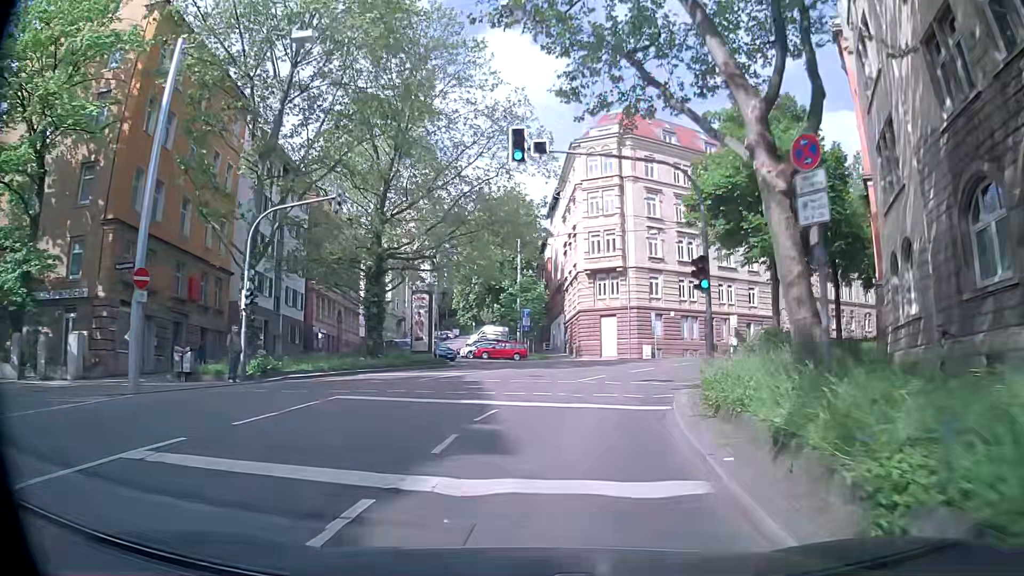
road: secondary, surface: asphalt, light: Day
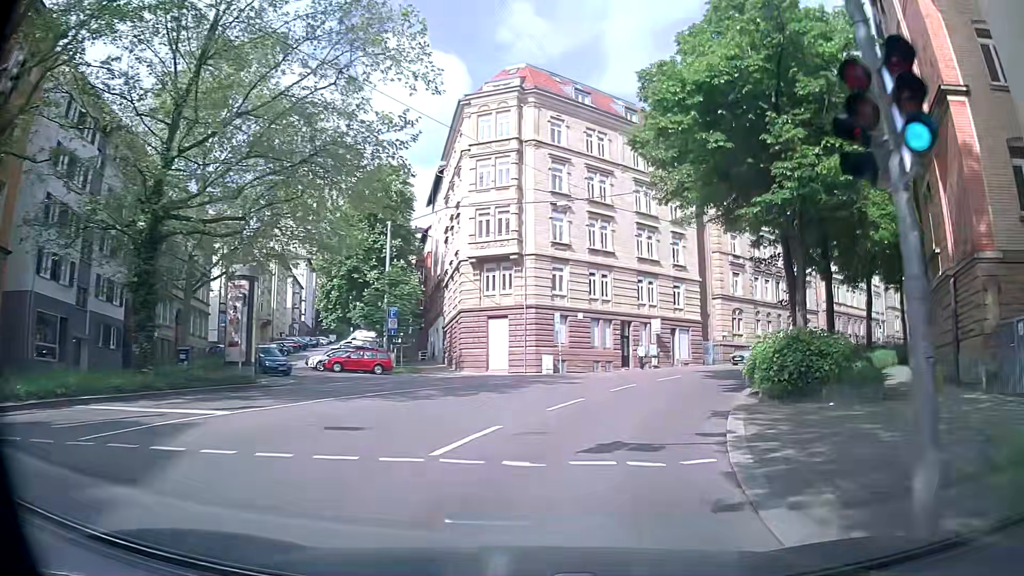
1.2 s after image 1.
(+0.7, +12.6) m; +9°
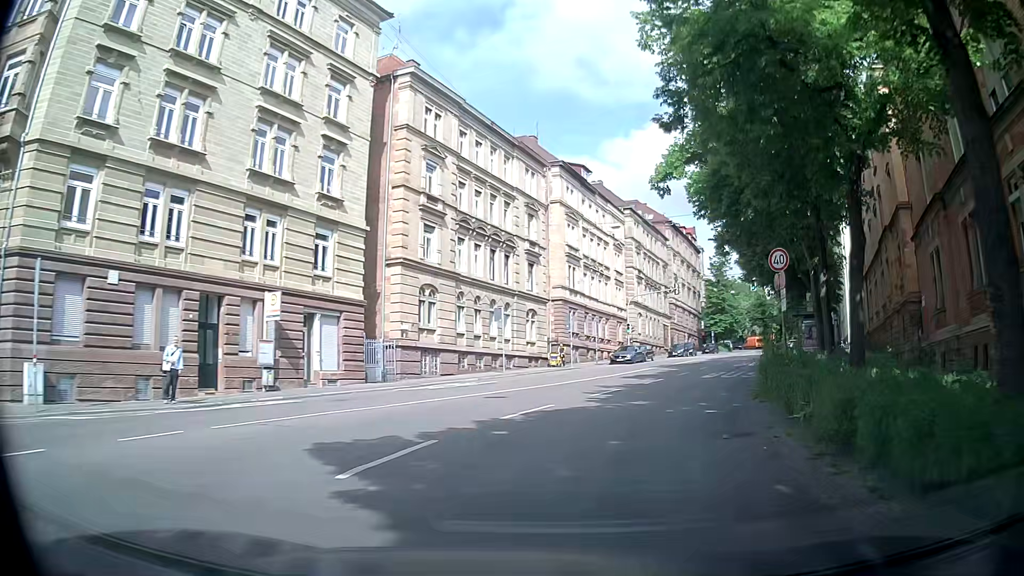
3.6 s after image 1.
(+5.7, +24.0) m; +28°
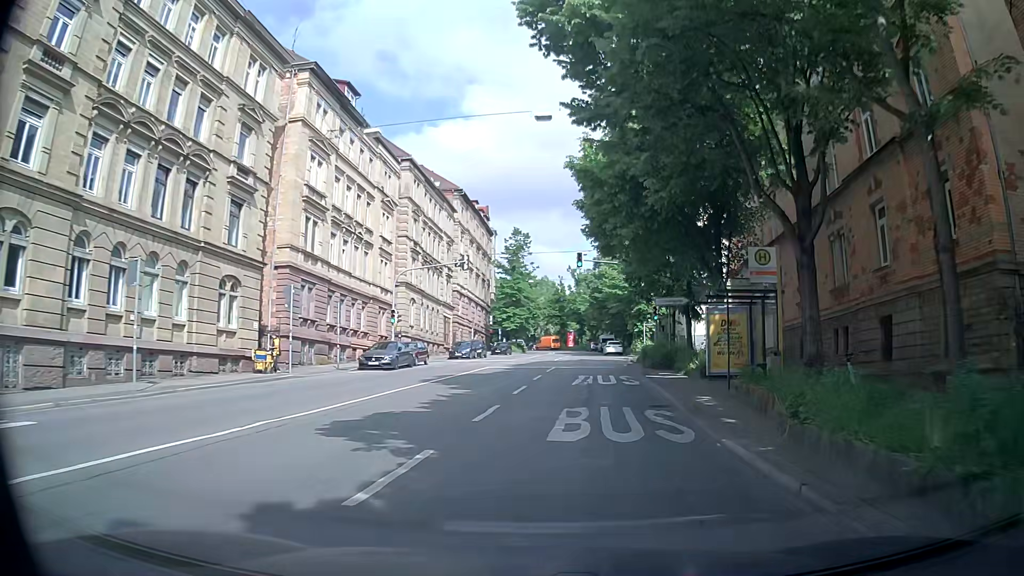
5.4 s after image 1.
(+3.2, +18.3) m; +20°
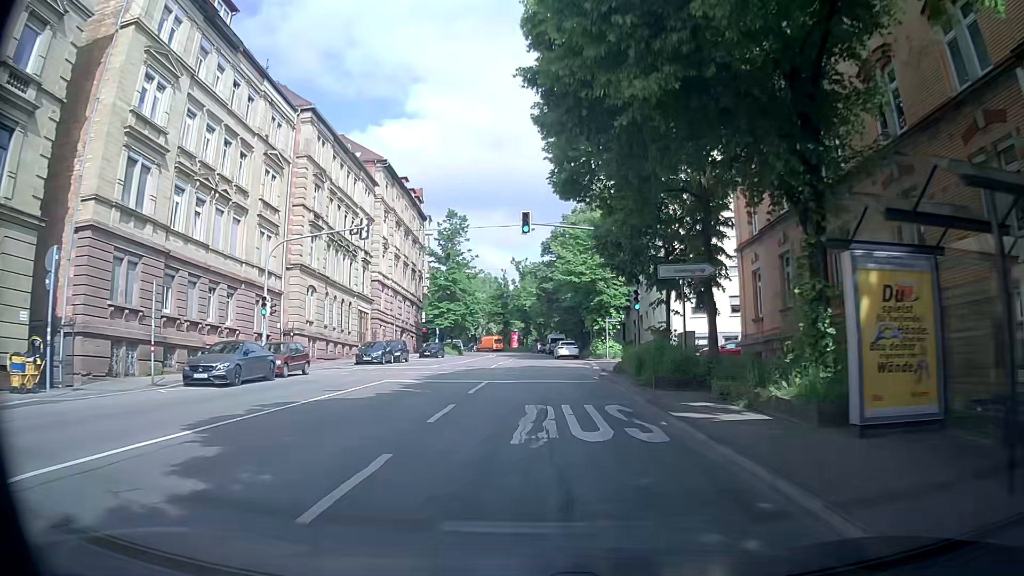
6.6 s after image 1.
(+0.6, +12.6) m; +4°
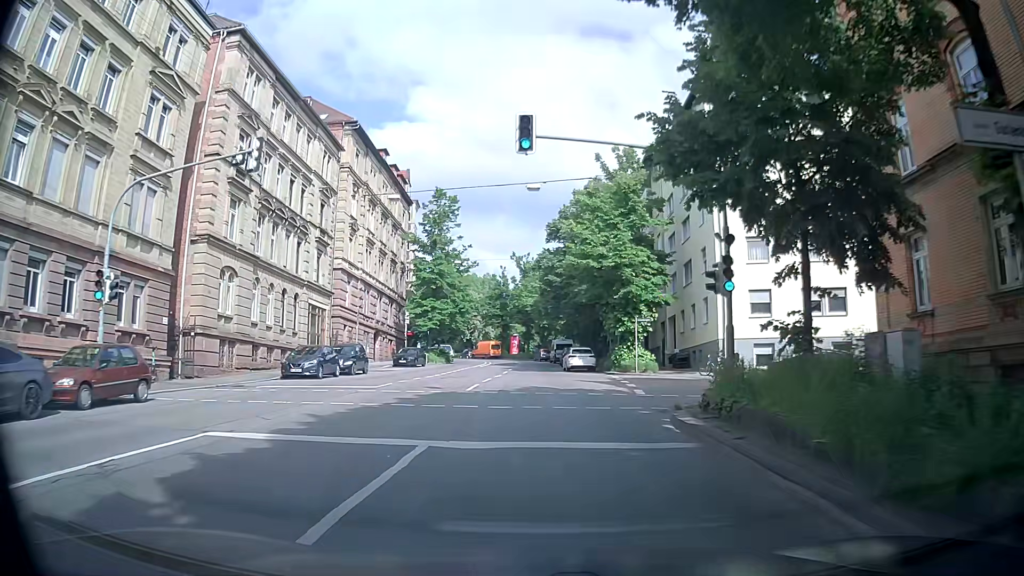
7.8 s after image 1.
(0.0, +12.8) m; 0°
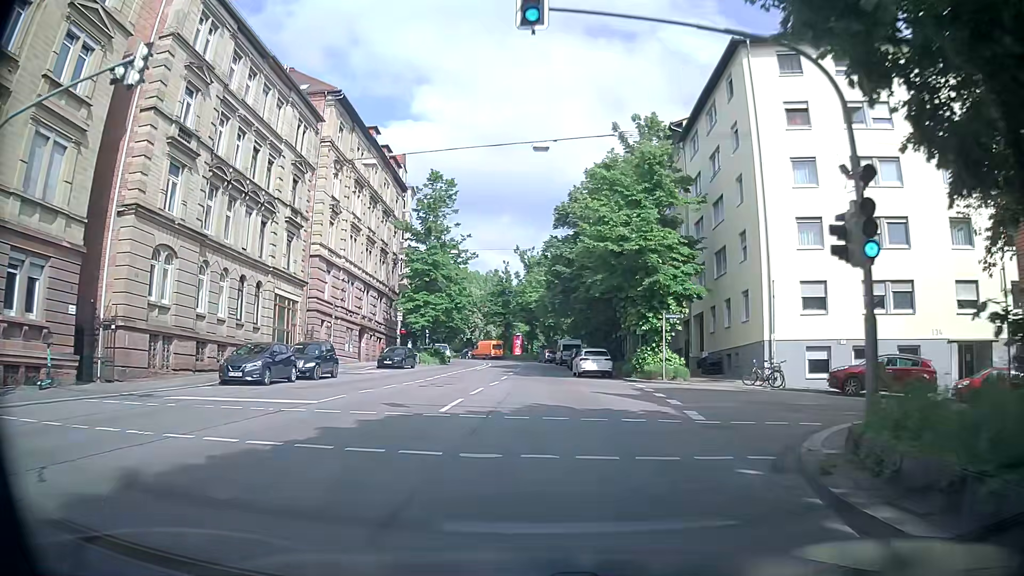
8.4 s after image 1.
(-0.1, +6.4) m; -1°
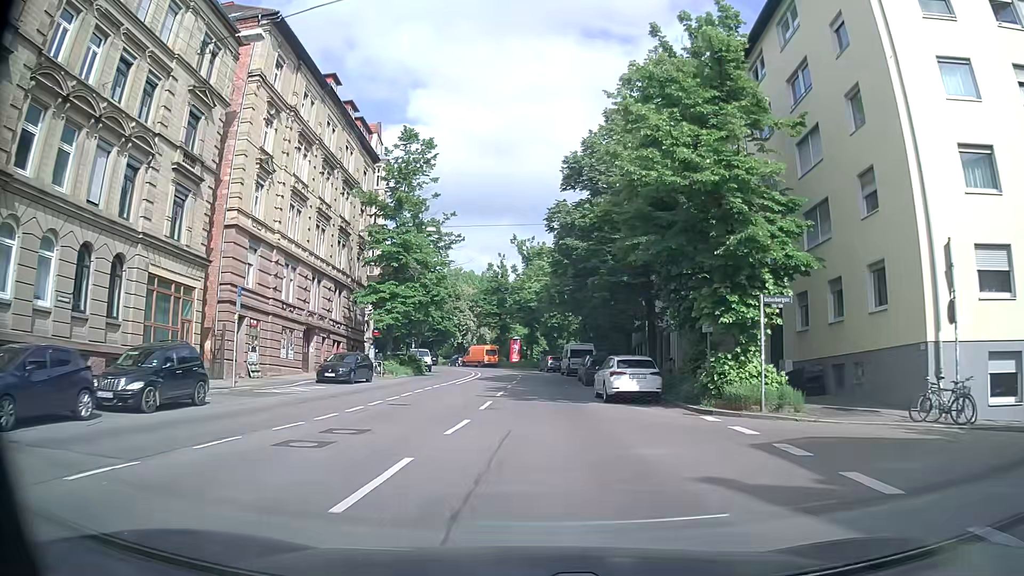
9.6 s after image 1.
(+0.1, +12.8) m; +1°
(0, +10) (0, +20) (0, +30) (+1, +40) (+1, +50) (0, +60) (-3, +70) (-7, +79) (-12, +87) (-19, +94) m
